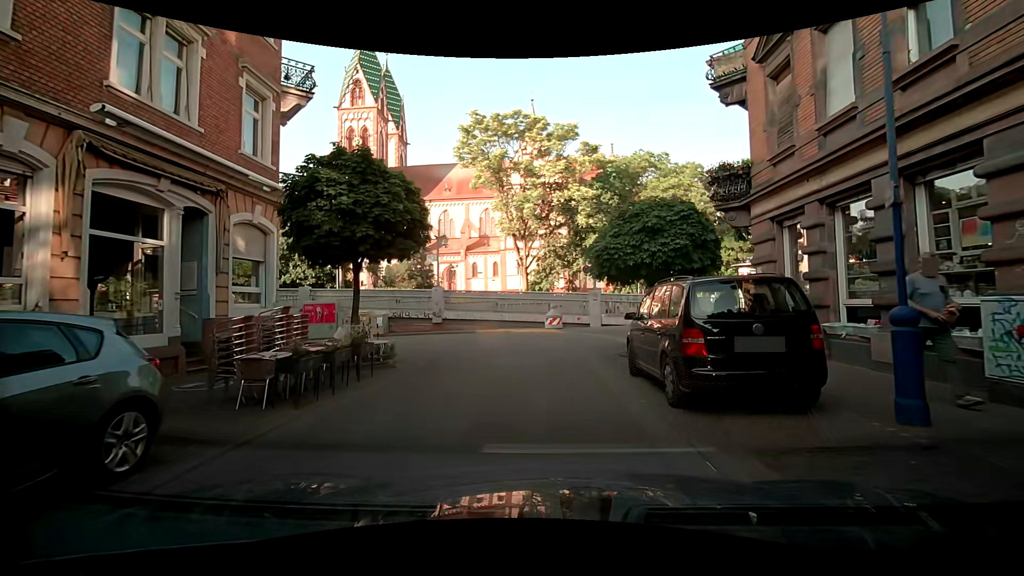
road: residential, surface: asphalt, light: Day
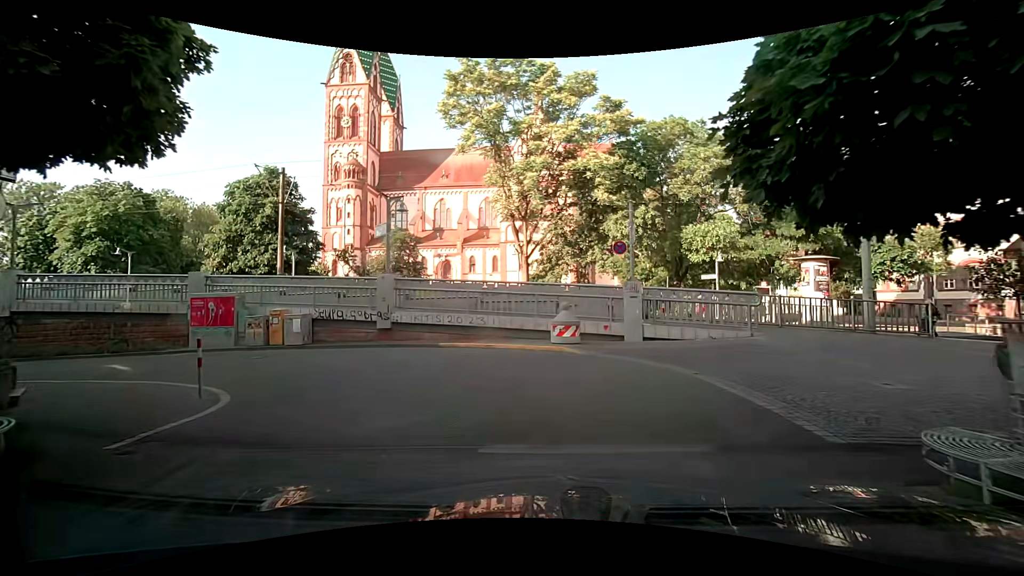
(0.0, +8.9) m; +2°
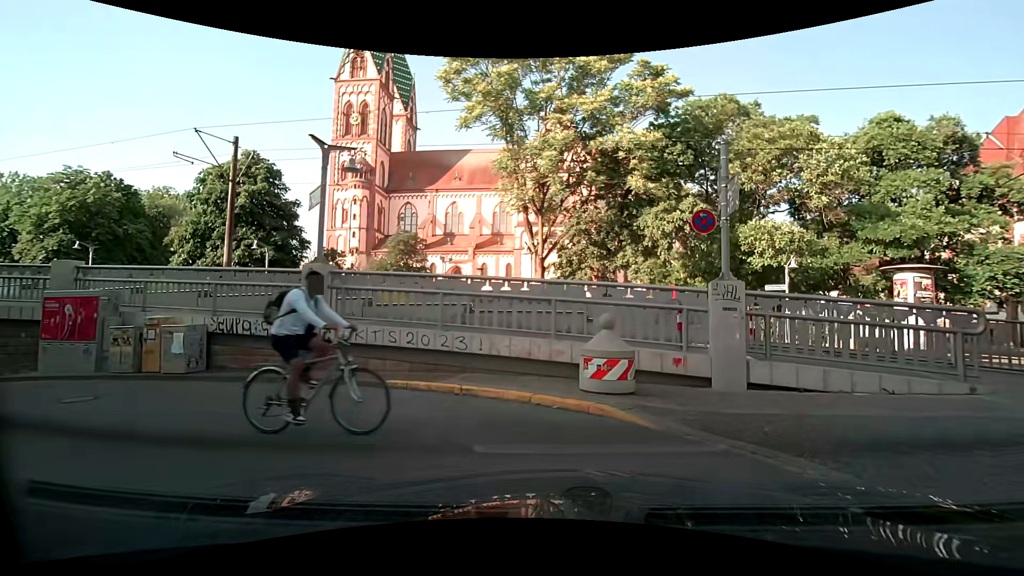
(-0.2, +6.0) m; -1°
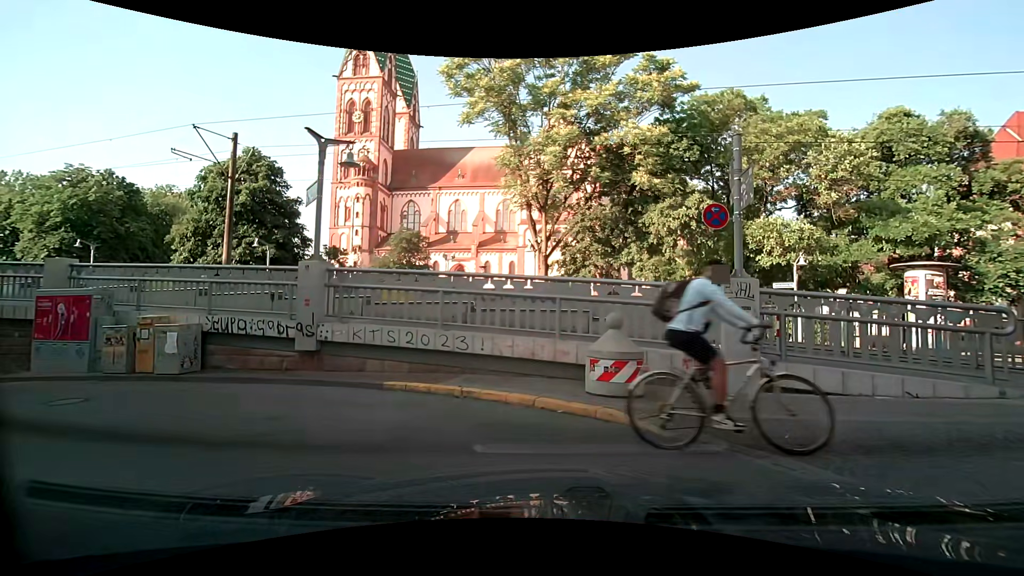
(0.0, +0.3) m; 0°
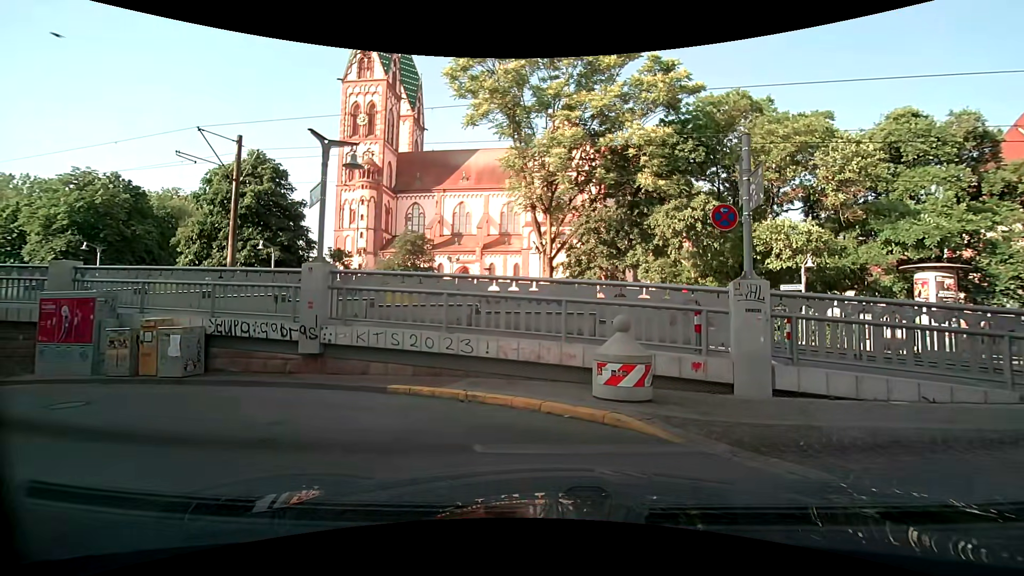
(0.0, +0.2) m; 0°
